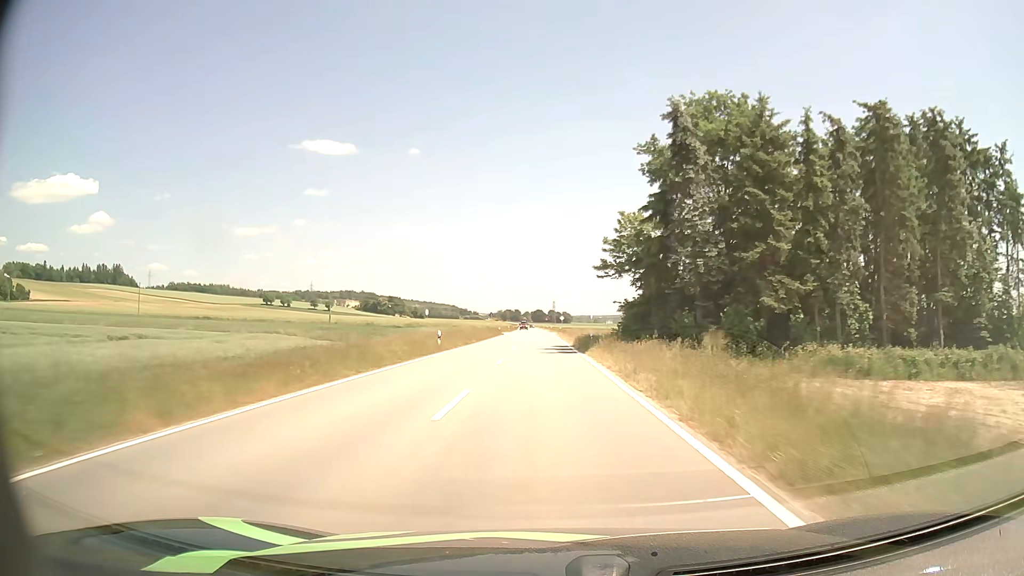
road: tertiary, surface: asphalt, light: Day
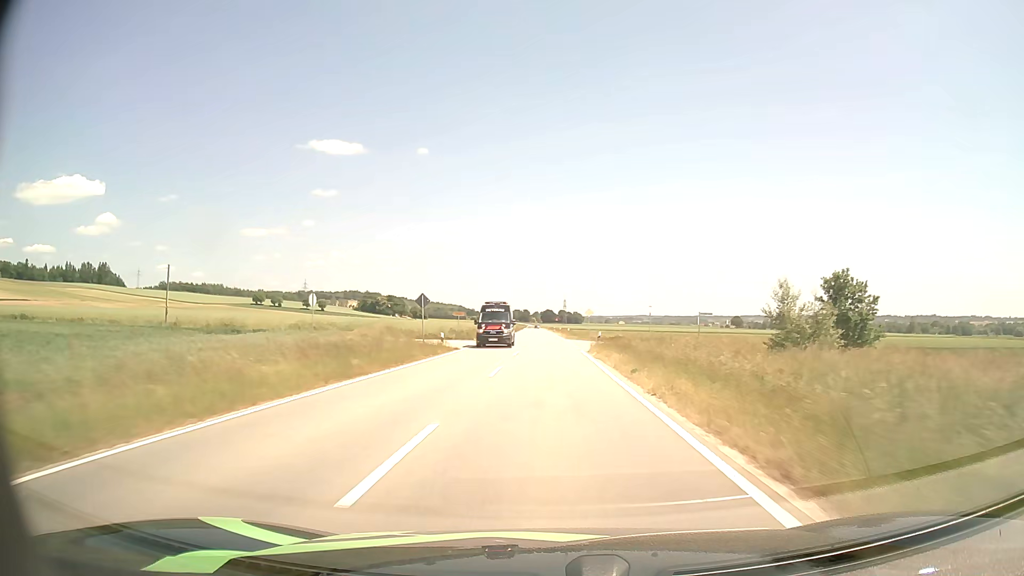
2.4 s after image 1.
(-0.4, +54.2) m; -1°
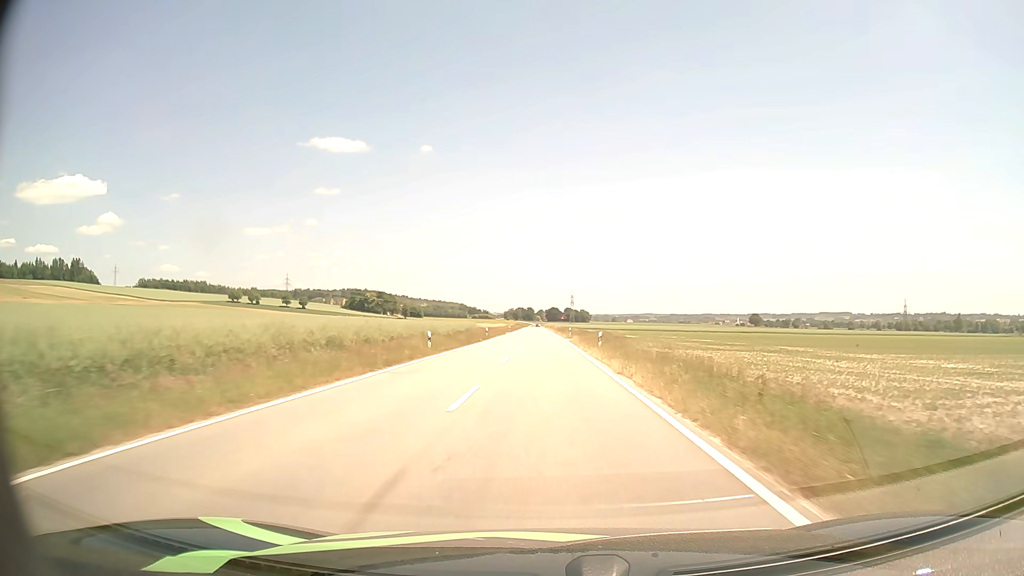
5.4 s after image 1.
(-0.3, +69.1) m; 0°
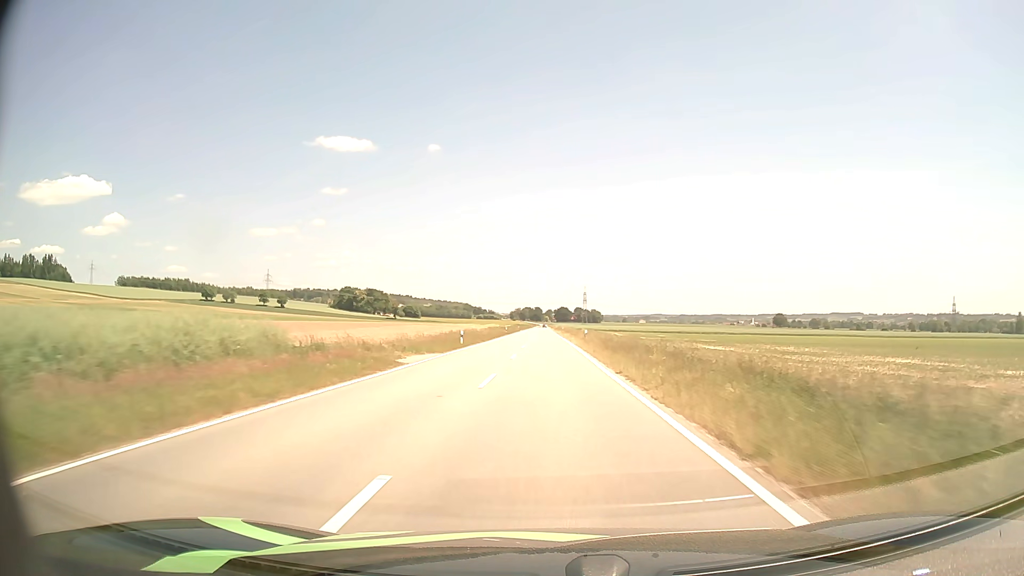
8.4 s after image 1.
(-0.5, +71.2) m; -1°
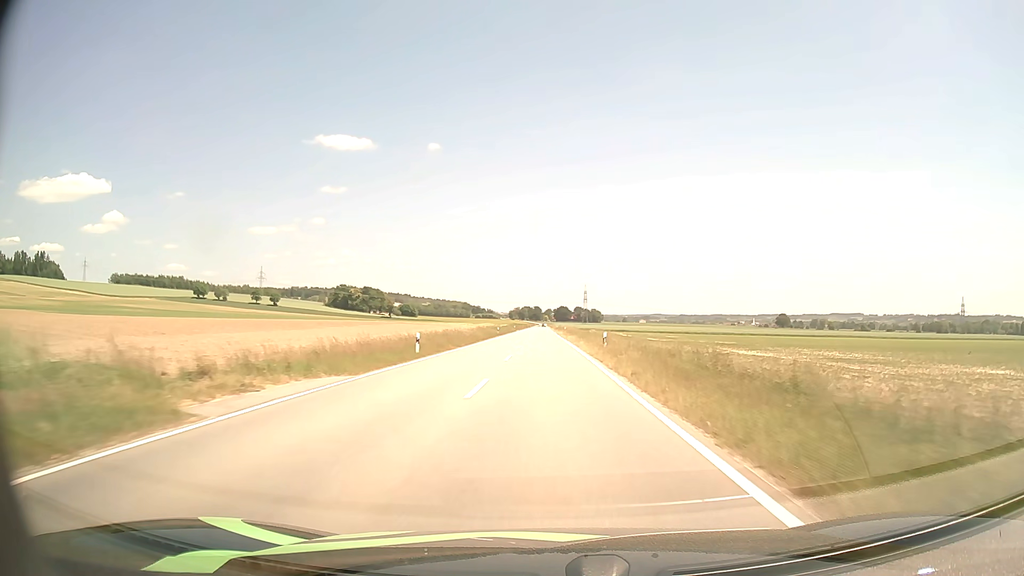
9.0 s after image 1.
(0.0, +14.4) m; 0°
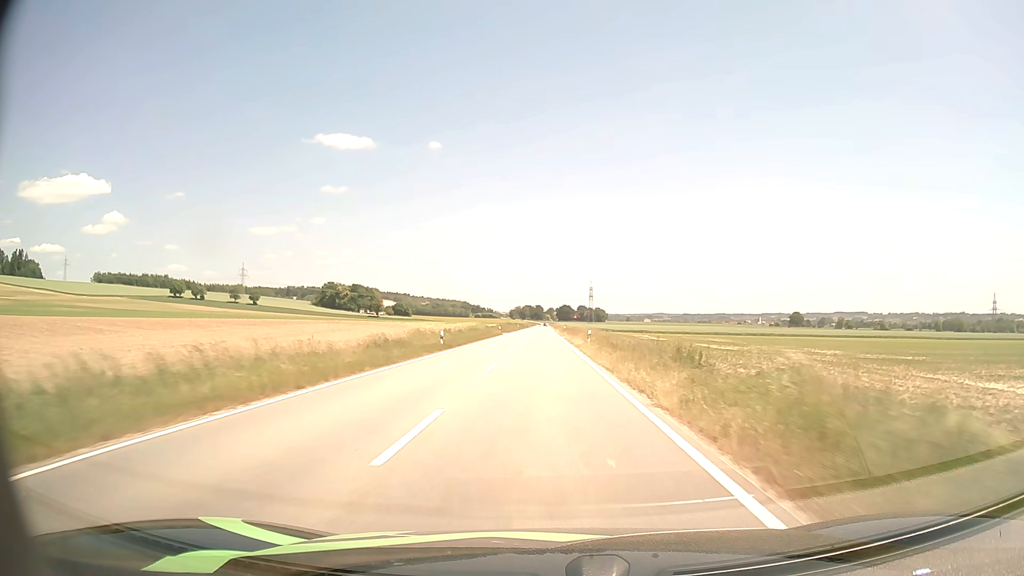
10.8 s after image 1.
(0.0, +43.4) m; 0°
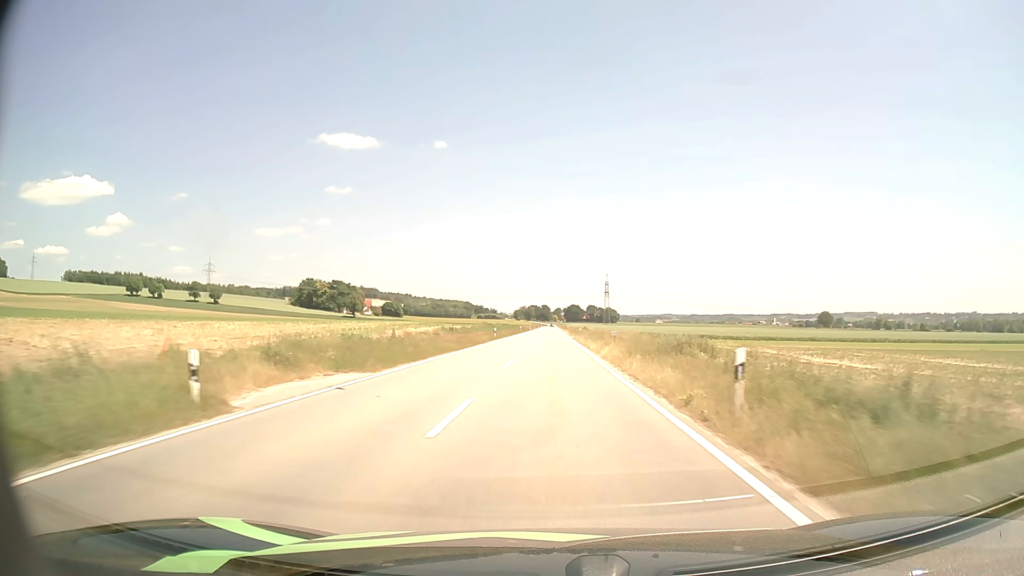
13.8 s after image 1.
(-0.5, +73.0) m; -1°
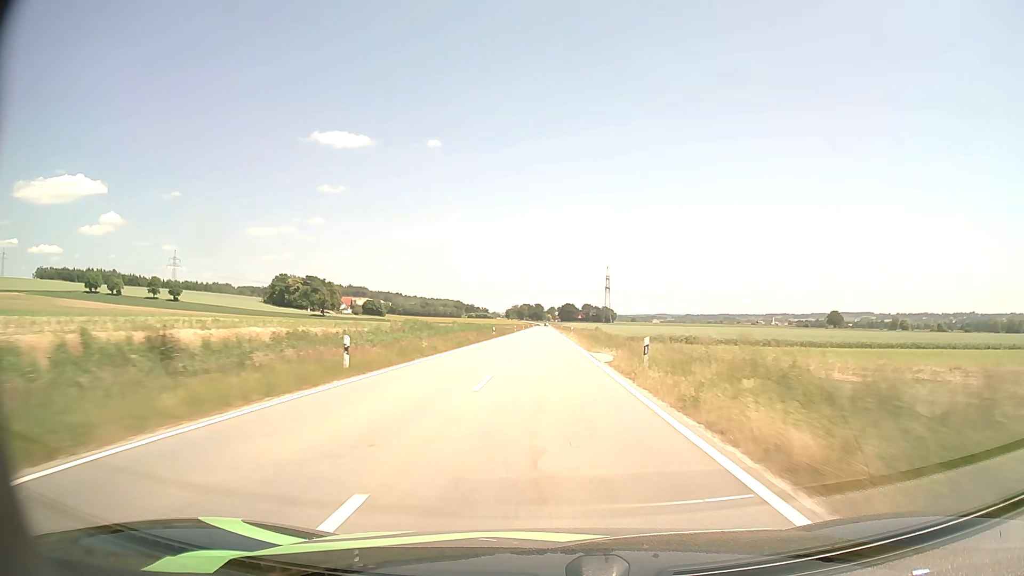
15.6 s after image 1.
(+0.3, +44.4) m; +1°
(0, +10) (0, +20) (0, +30) (0, +40) (0, +50) (0, +60) (0, +70) (0, +80) (0, +90) (0, +100) m
